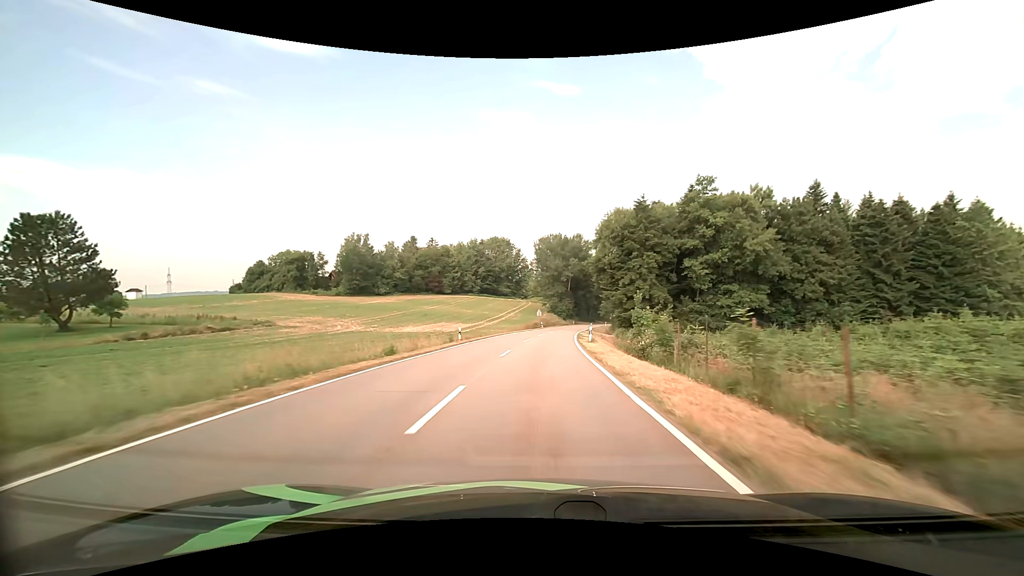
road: tertiary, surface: asphalt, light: Day
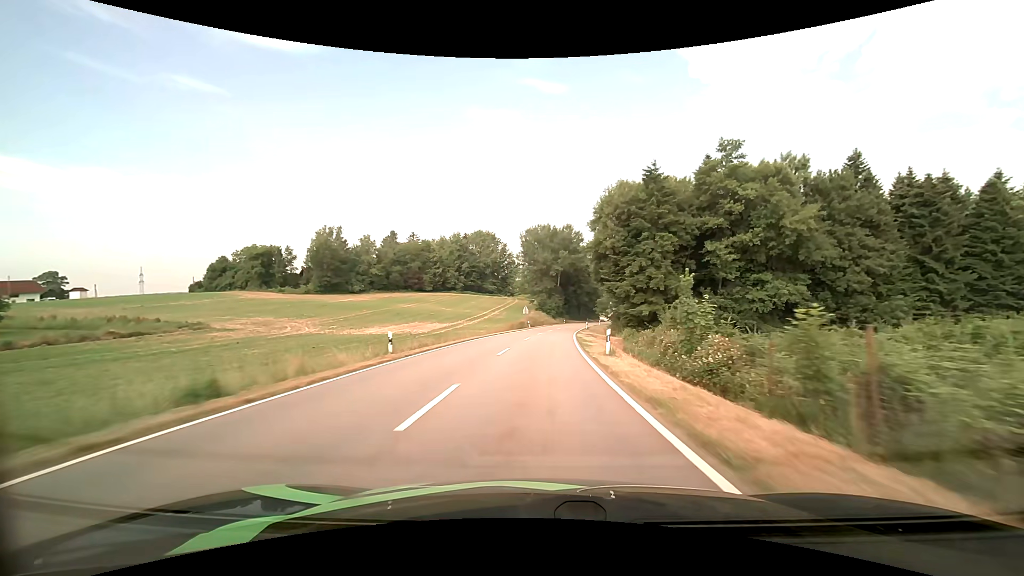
(+0.2, +12.1) m; +1°
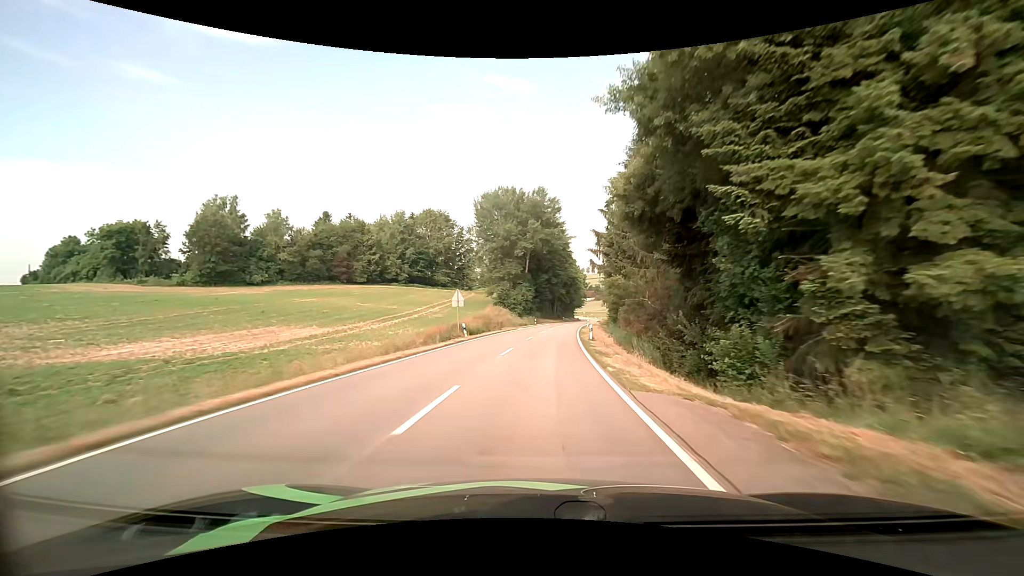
(+1.2, +37.3) m; +4°
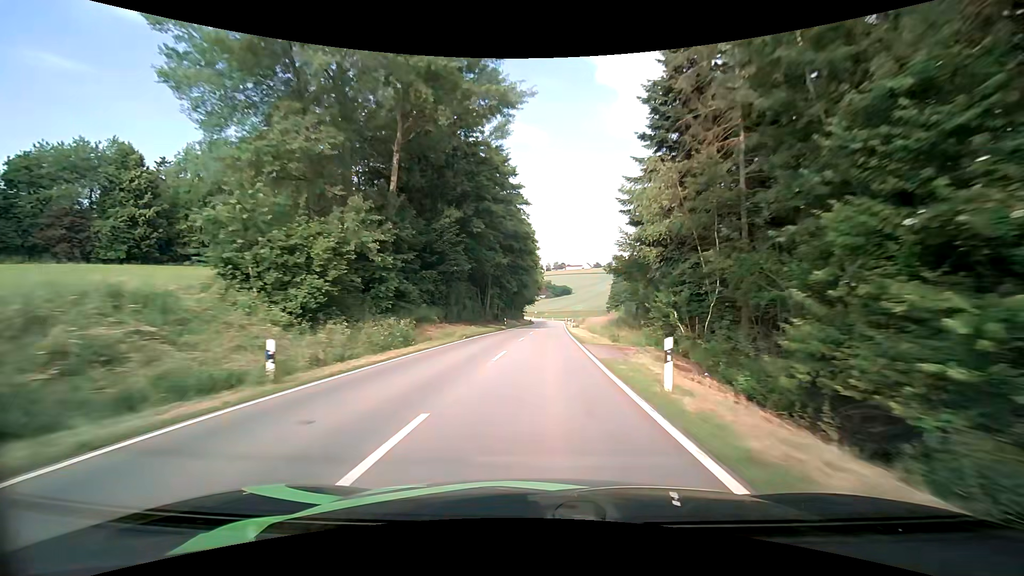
(+3.7, +64.6) m; +6°
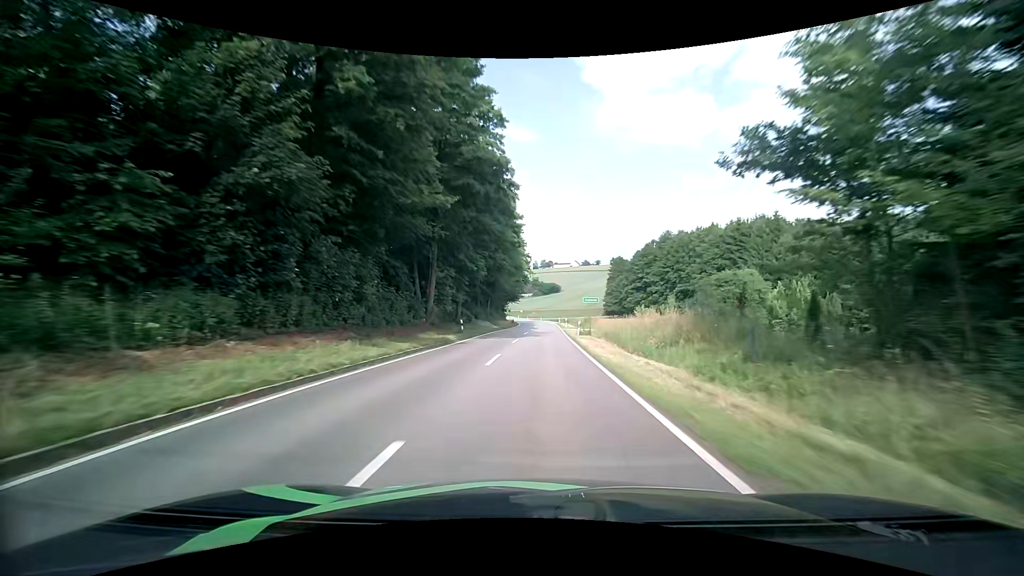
(+0.4, +25.8) m; +2°
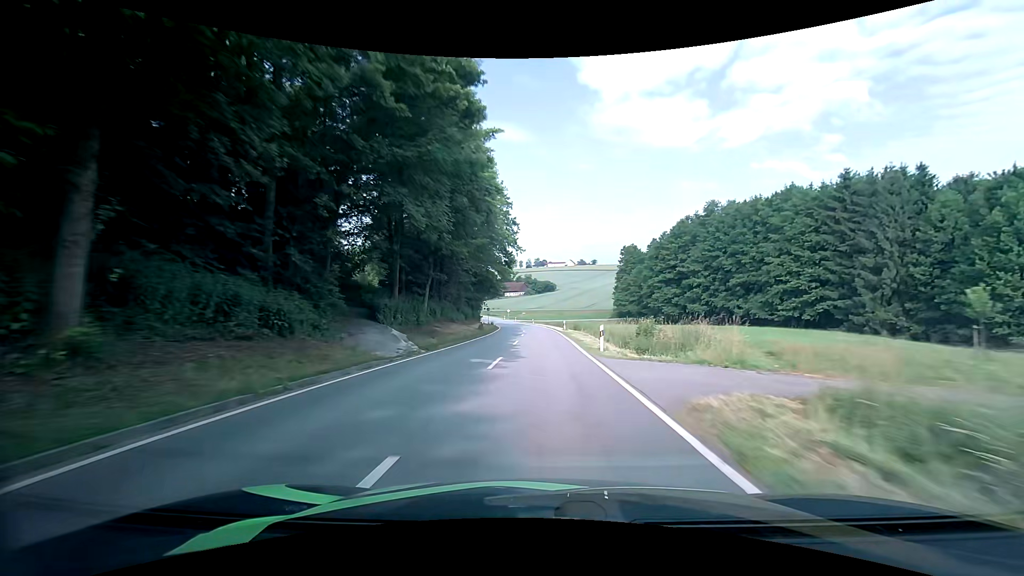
(+0.4, +37.5) m; +1°
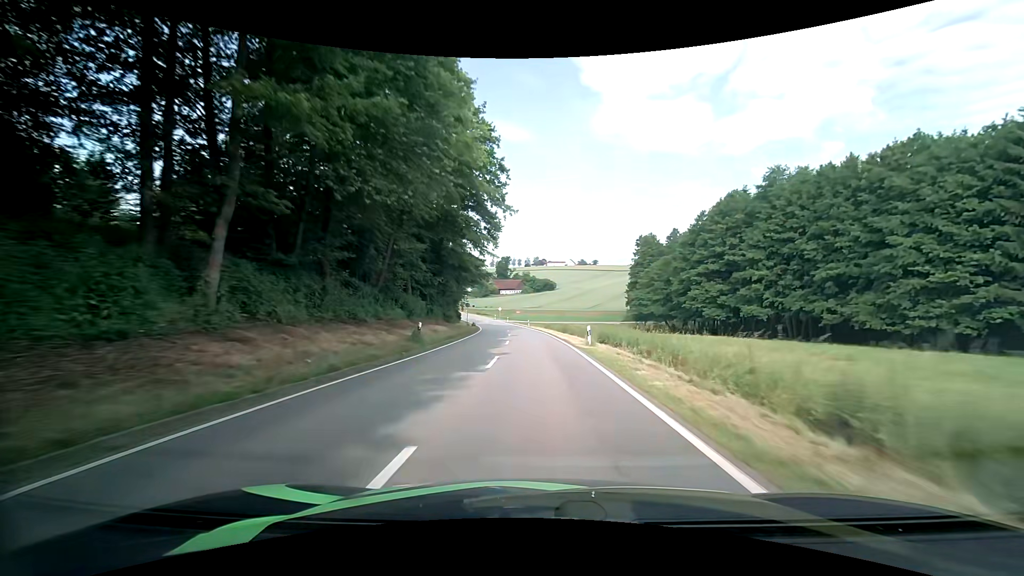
(-0.1, +24.3) m; 0°
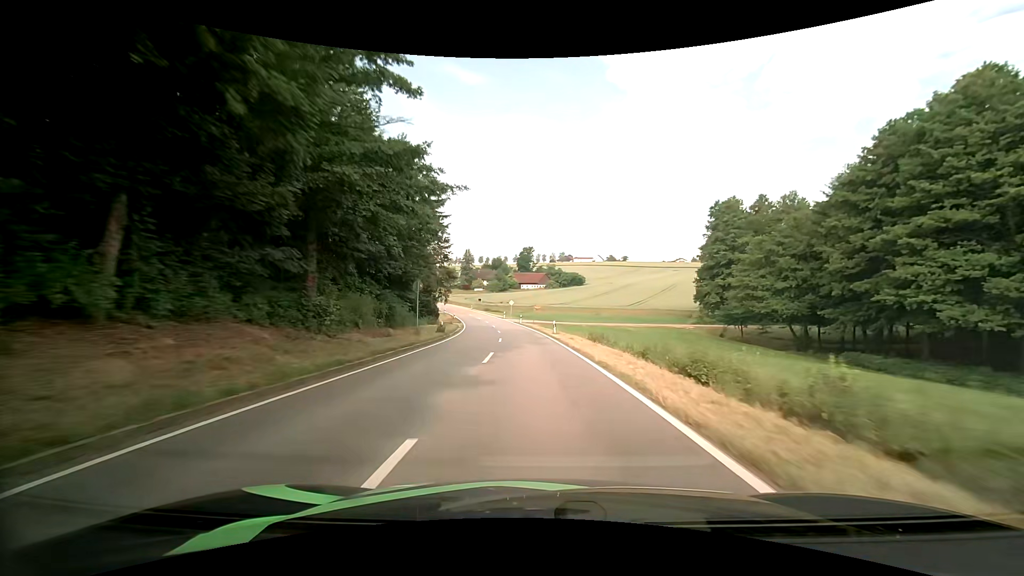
(-0.4, +36.8) m; -2°
(0, +10) (0, +20) (-1, +30) (-2, +40) (-3, +50) (-4, +60) (-6, +70) (-8, +79) (-10, +89) (-13, +99) m
